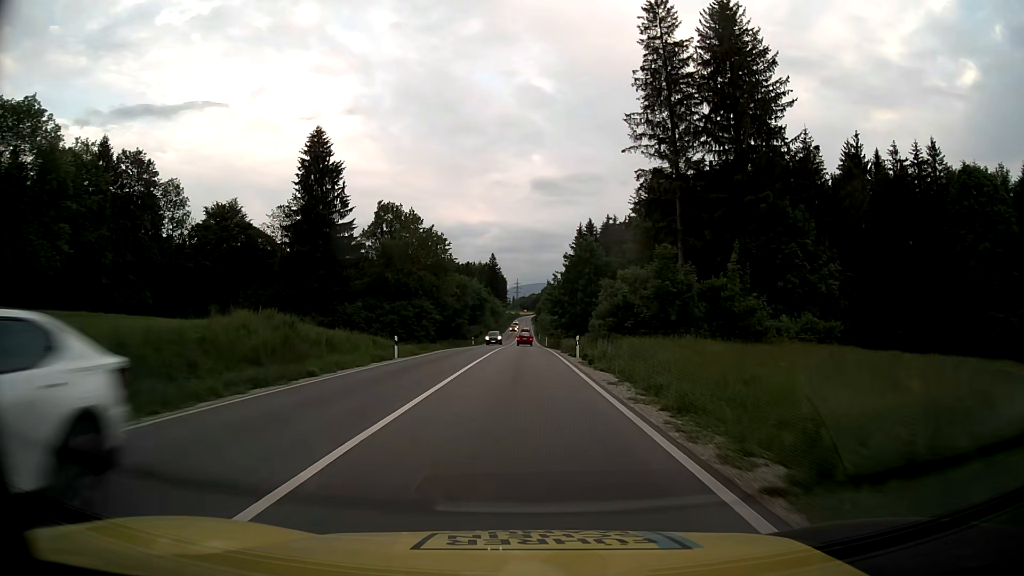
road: primary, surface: asphalt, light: Day
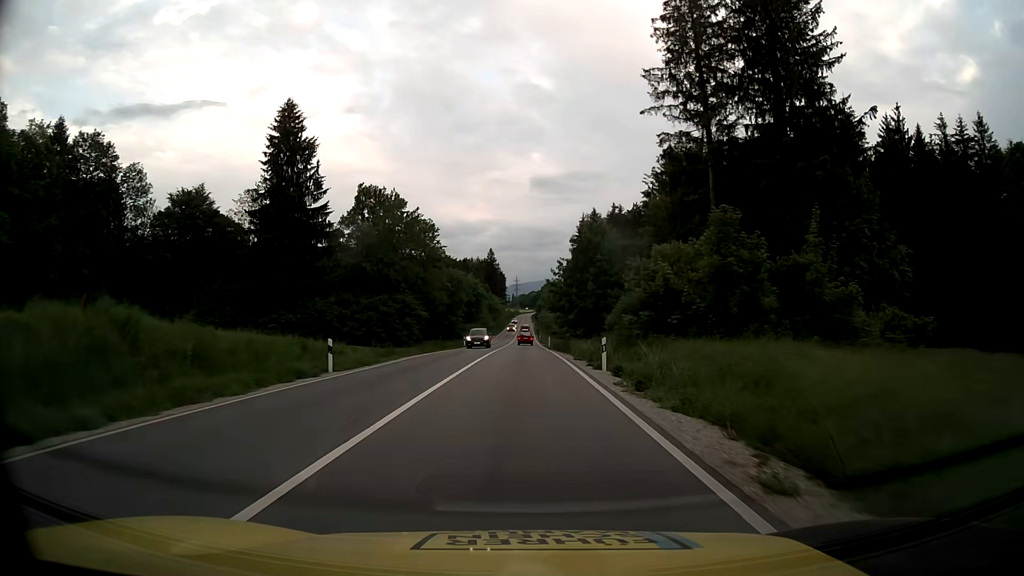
(0.0, +11.2) m; 0°
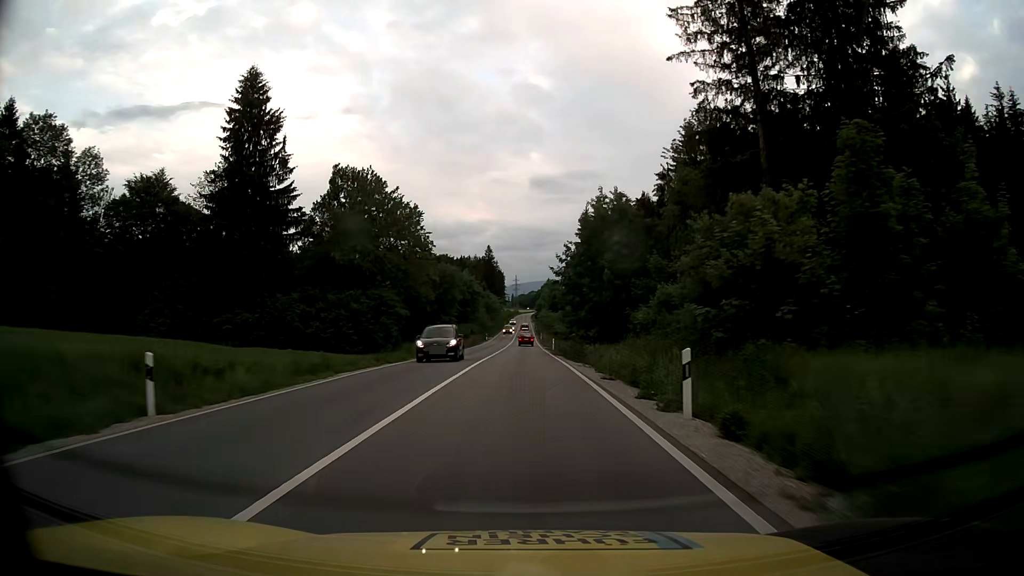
(0.0, +11.2) m; 0°
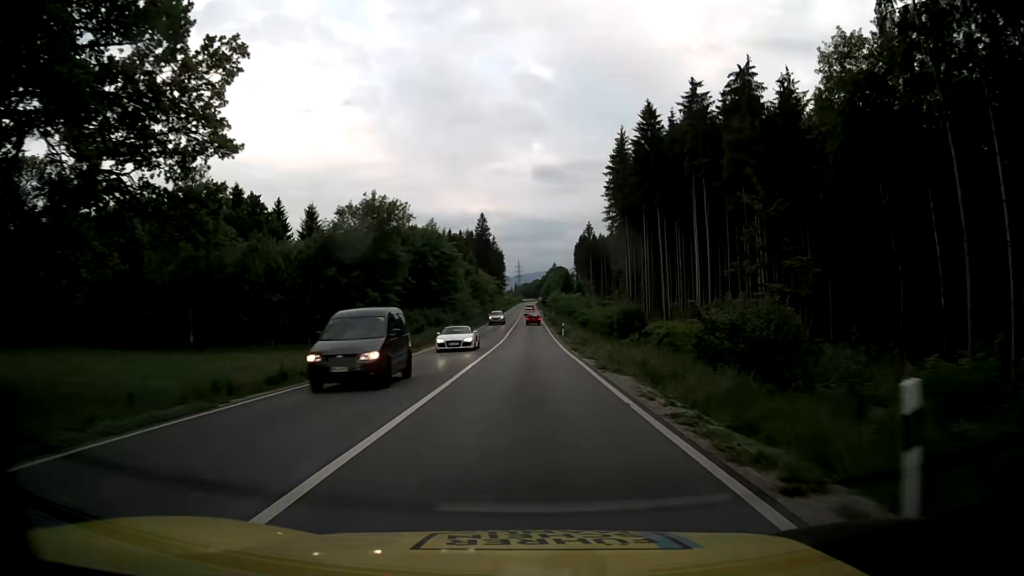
(-0.2, +56.1) m; 0°
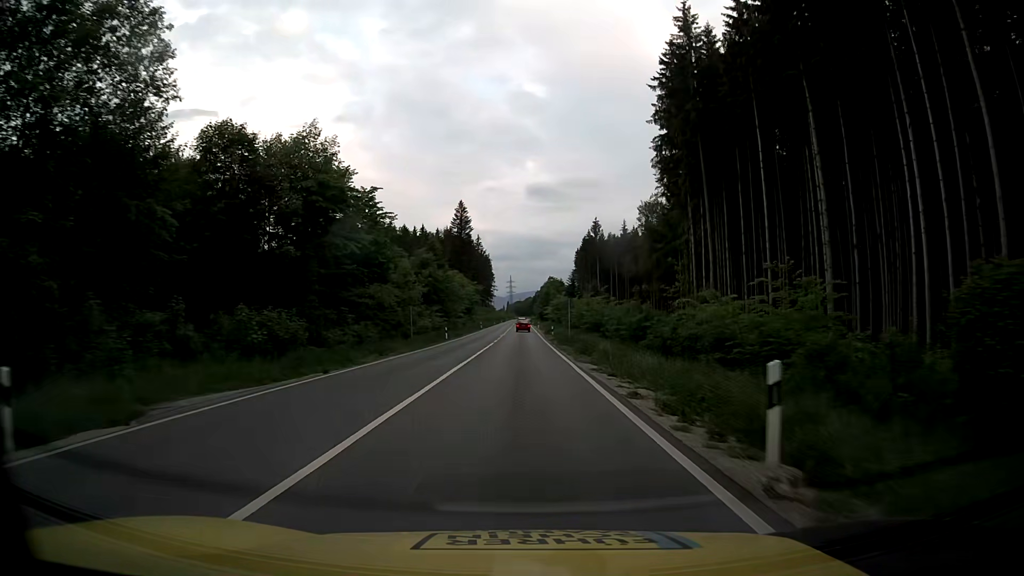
(+0.2, +48.0) m; 0°
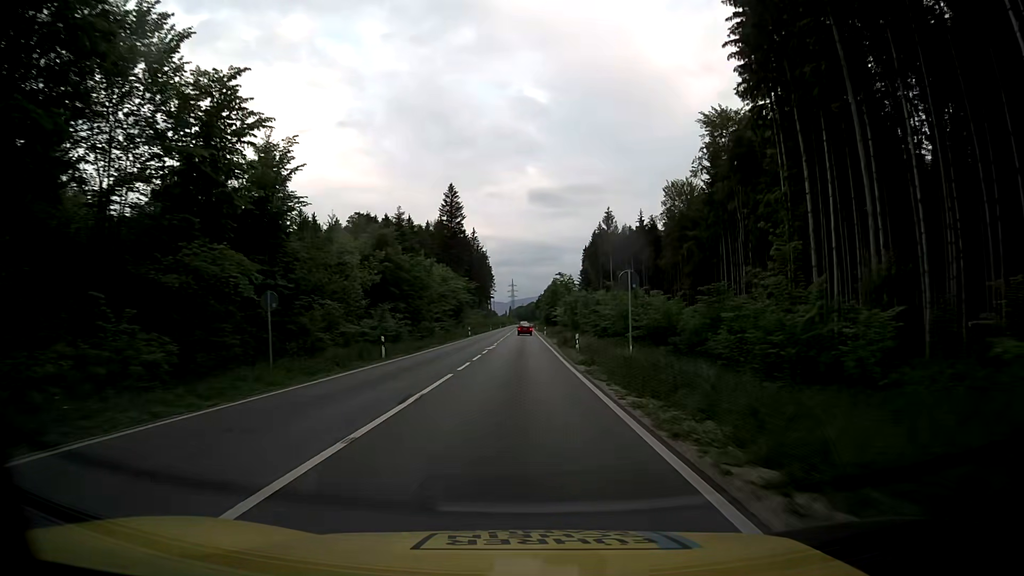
(0.0, +26.0) m; 0°
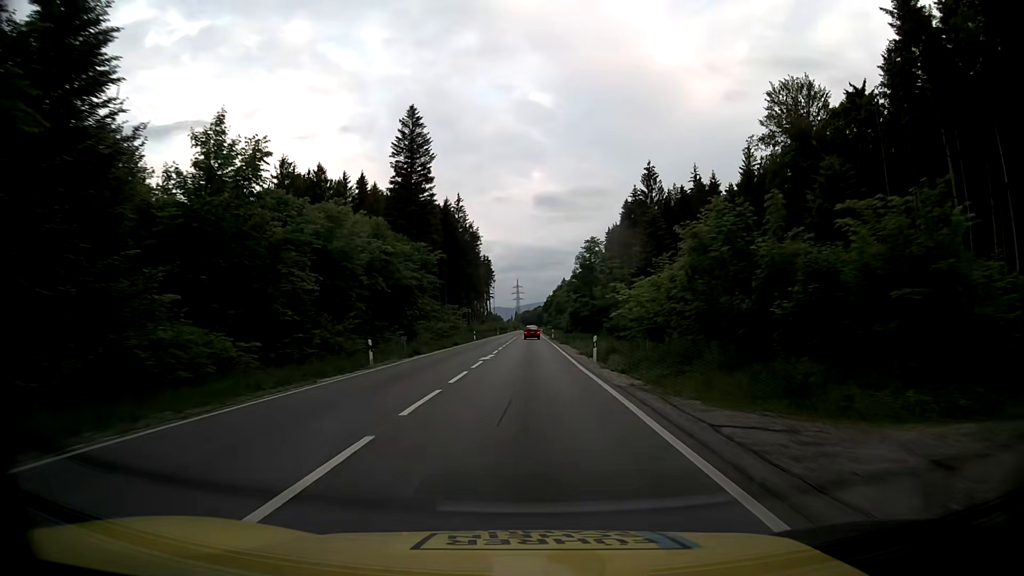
(-0.5, +53.1) m; -1°
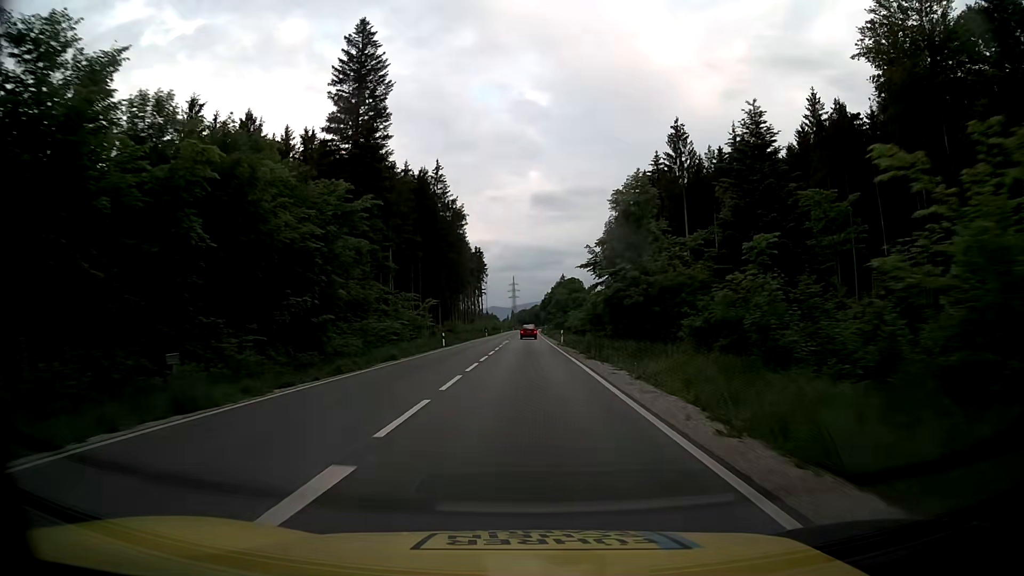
(0.0, +26.1) m; 0°
